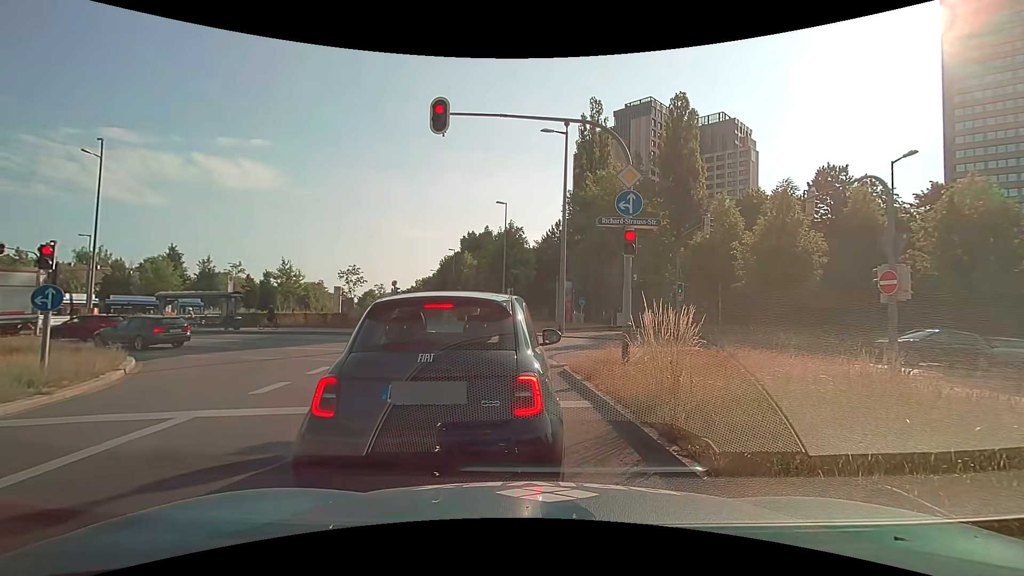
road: primary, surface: asphalt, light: Day
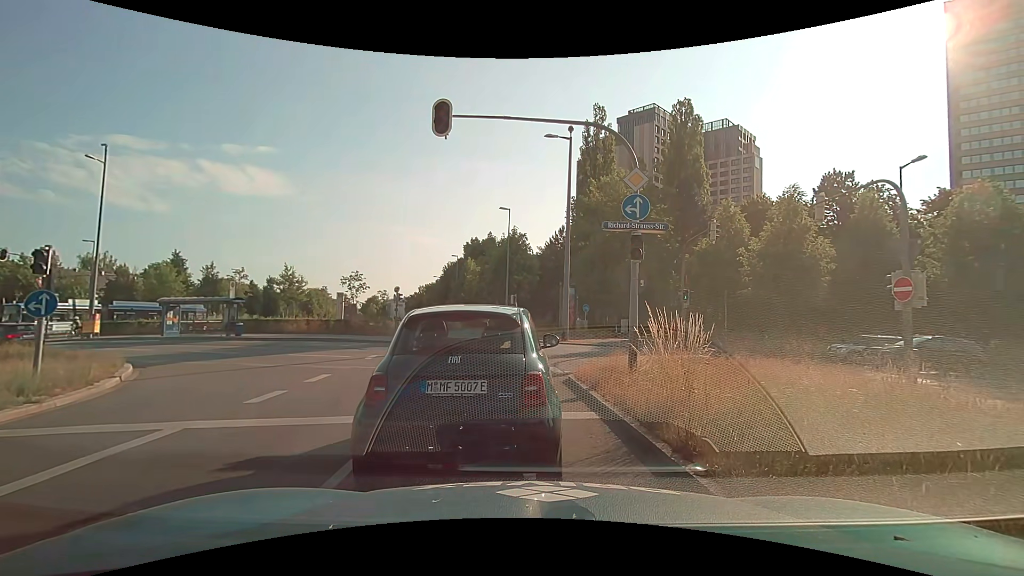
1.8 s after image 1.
(0.0, +0.4) m; 0°
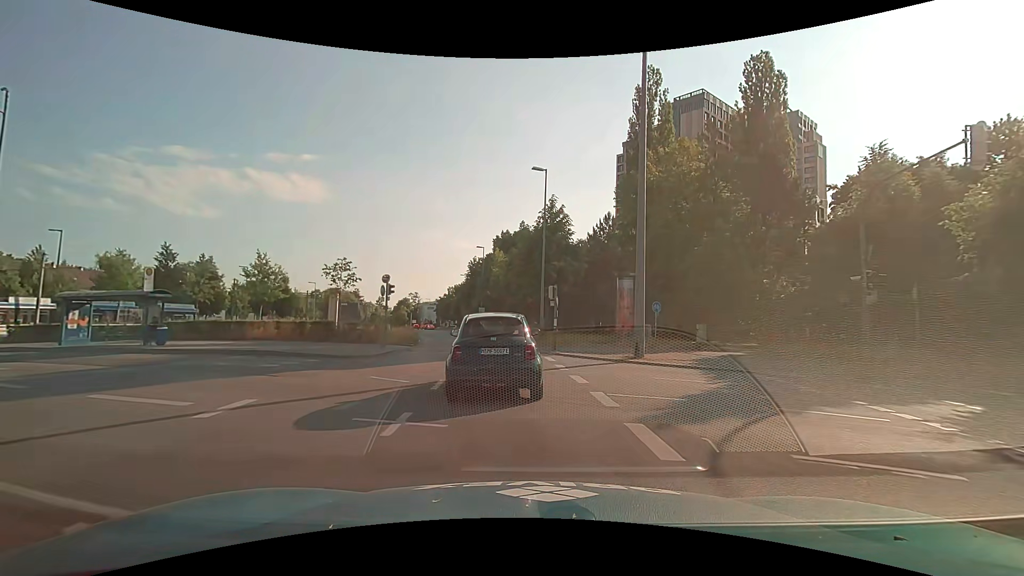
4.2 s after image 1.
(-0.7, +12.4) m; -6°
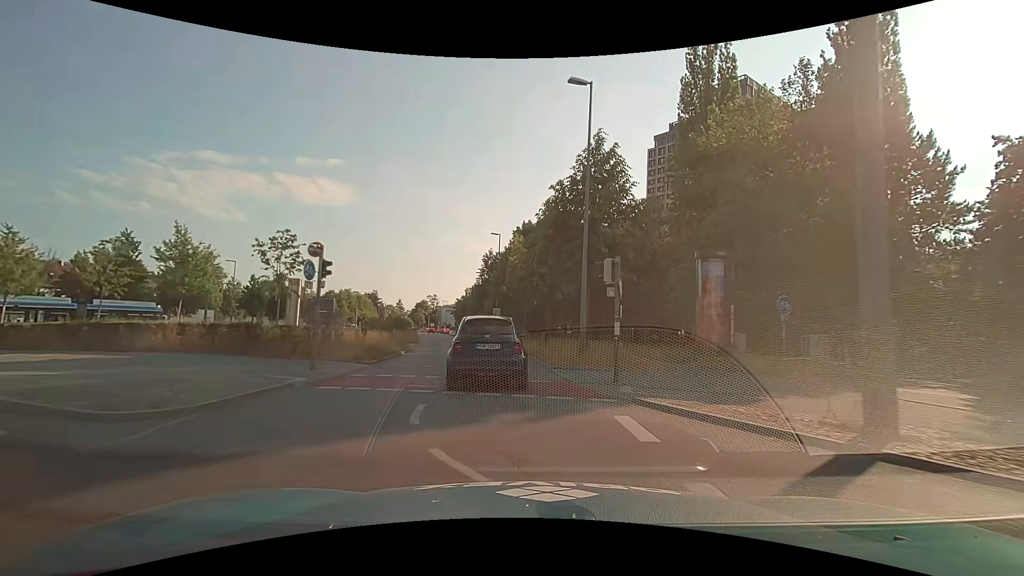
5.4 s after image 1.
(-0.3, +11.5) m; -2°
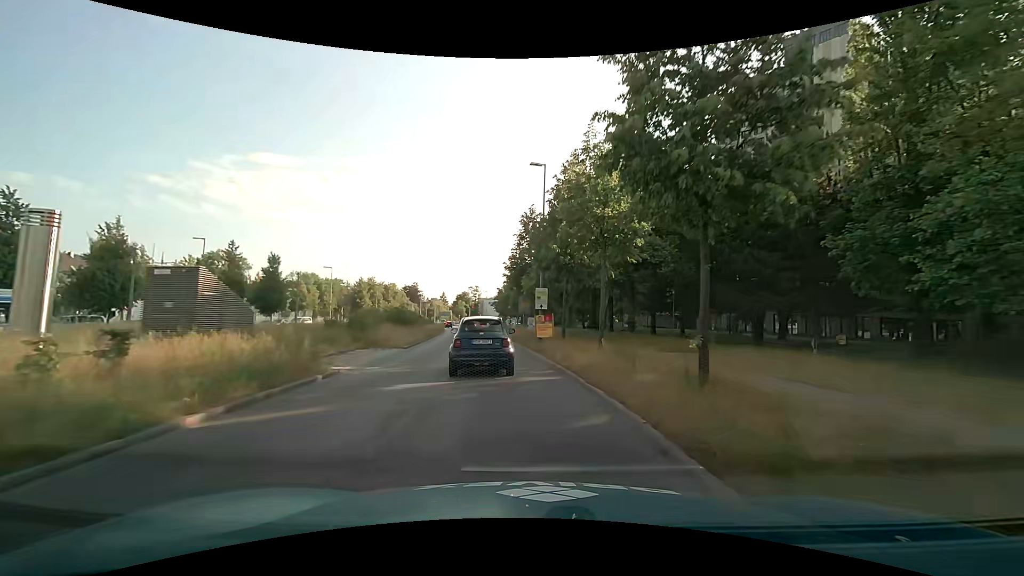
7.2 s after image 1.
(-1.1, +19.4) m; -6°
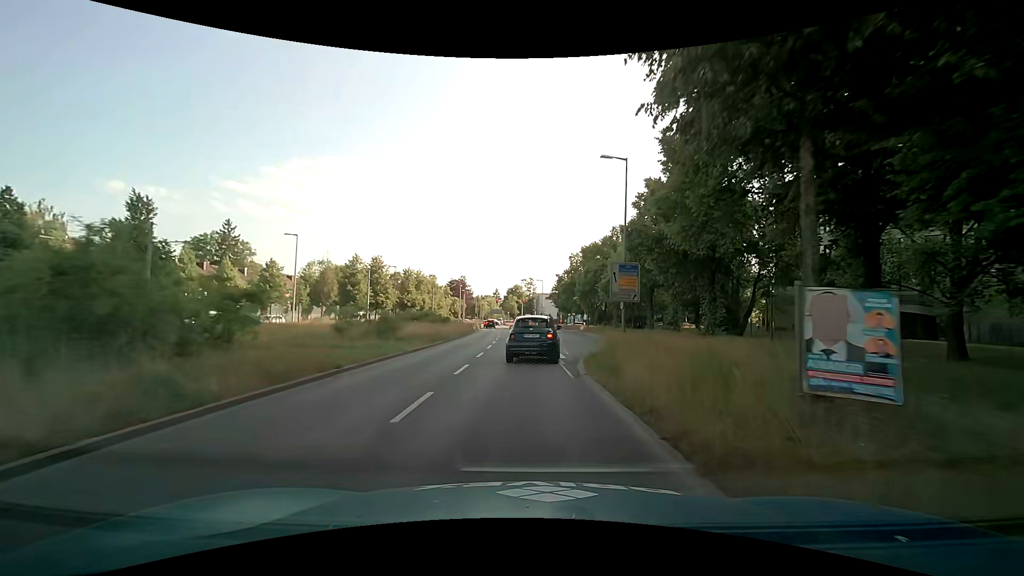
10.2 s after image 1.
(-1.9, +34.6) m; -6°
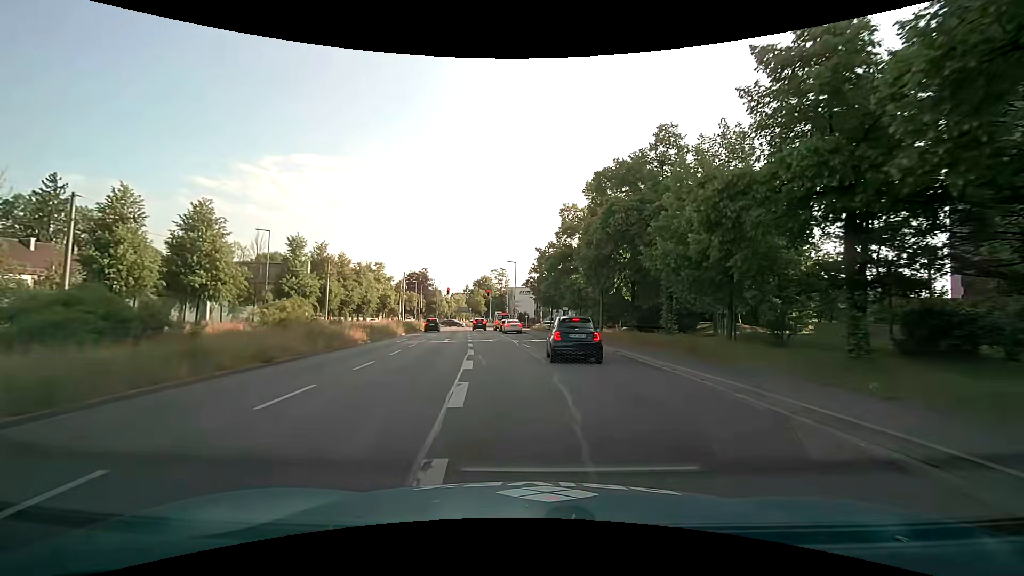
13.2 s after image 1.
(+1.3, +34.4) m; +3°
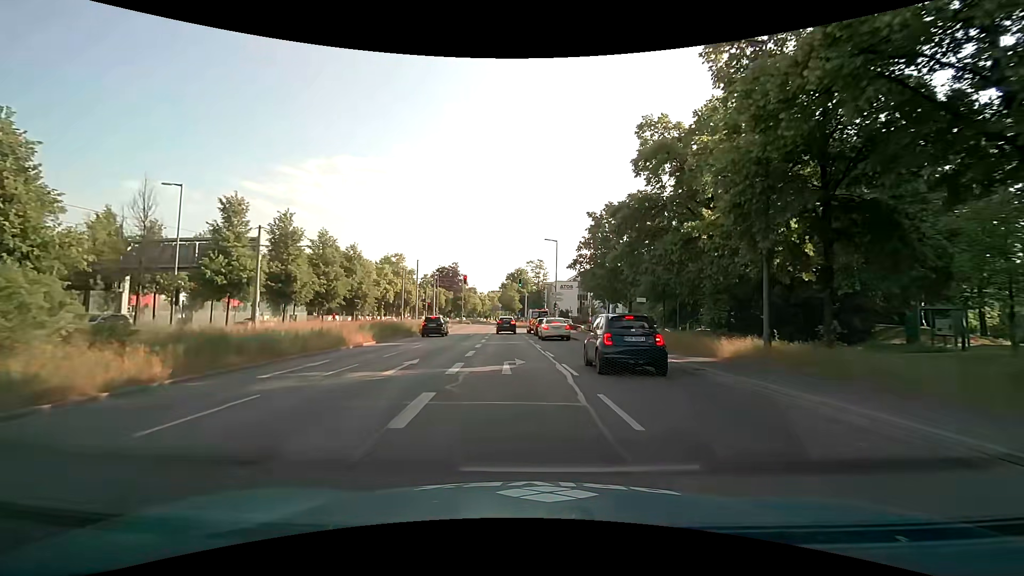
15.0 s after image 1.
(-0.5, +19.7) m; -4°
